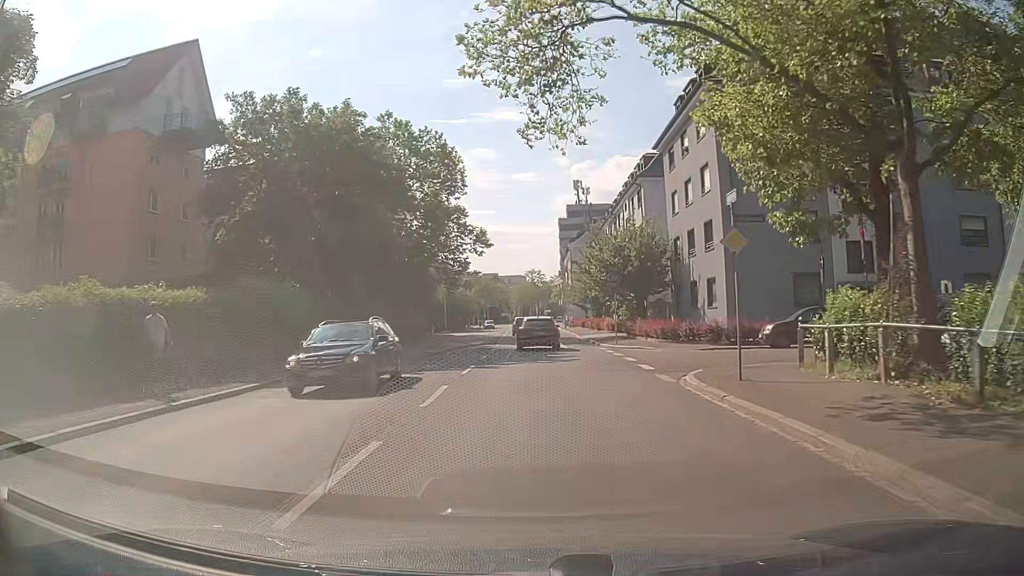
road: secondary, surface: asphalt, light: Day
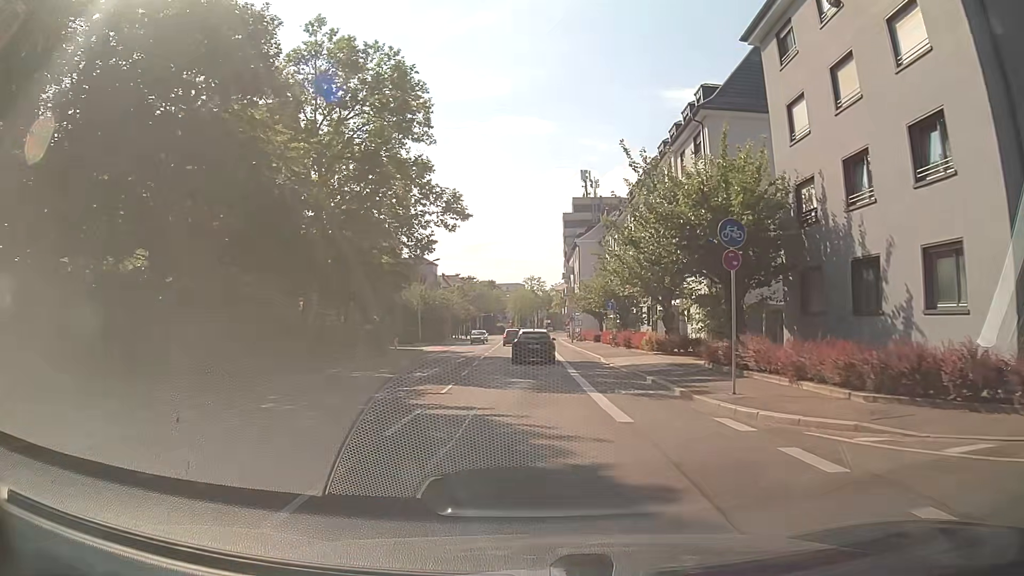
(+0.1, +20.1) m; 0°
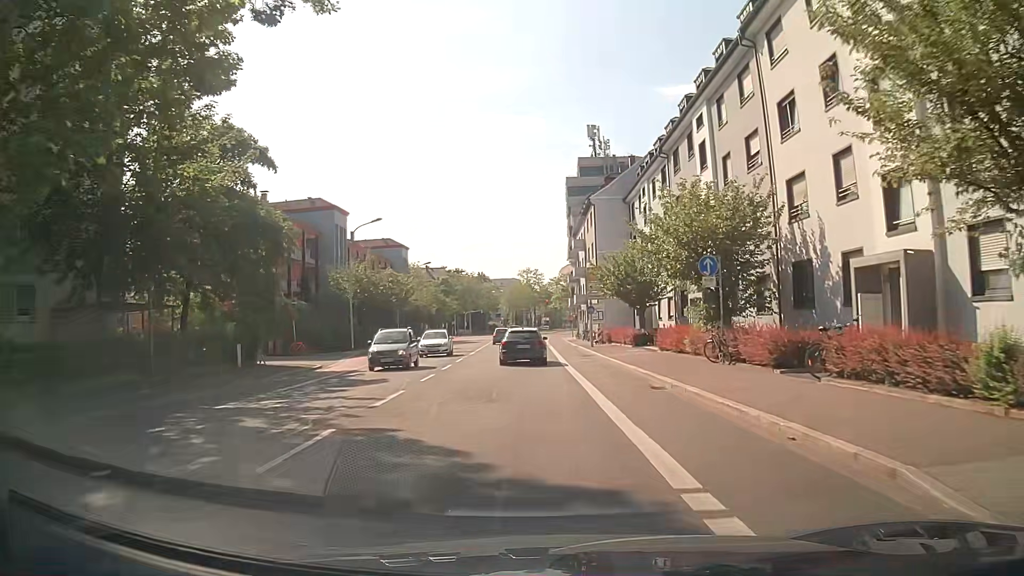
(+0.1, +26.7) m; 0°
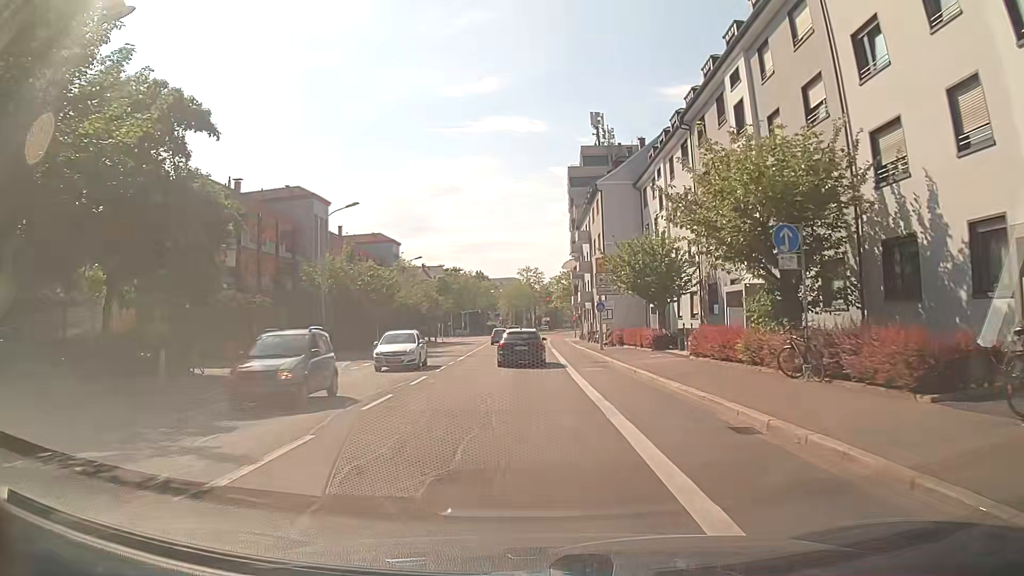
(+0.1, +6.3) m; -1°
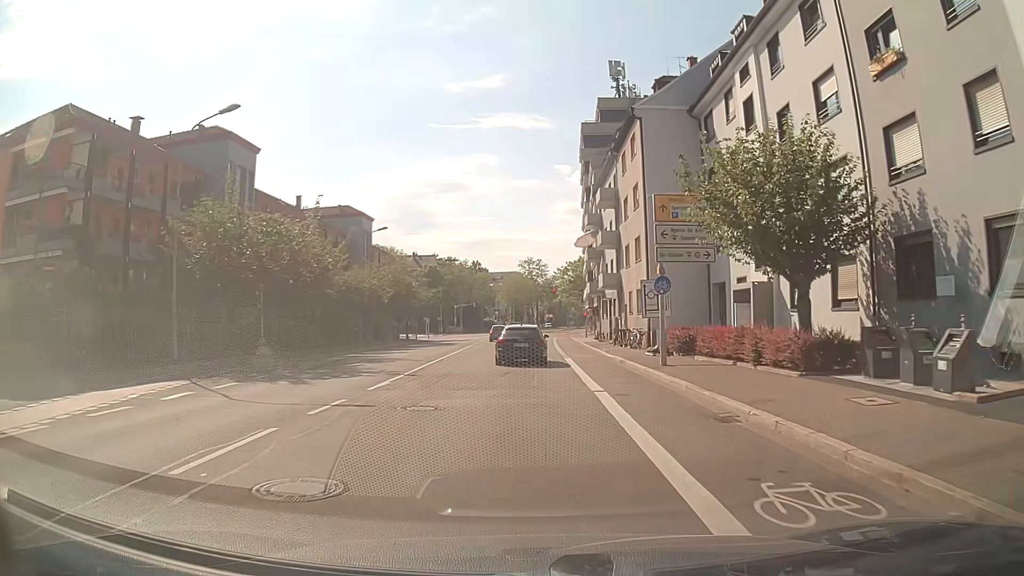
(+0.3, +18.1) m; +1°
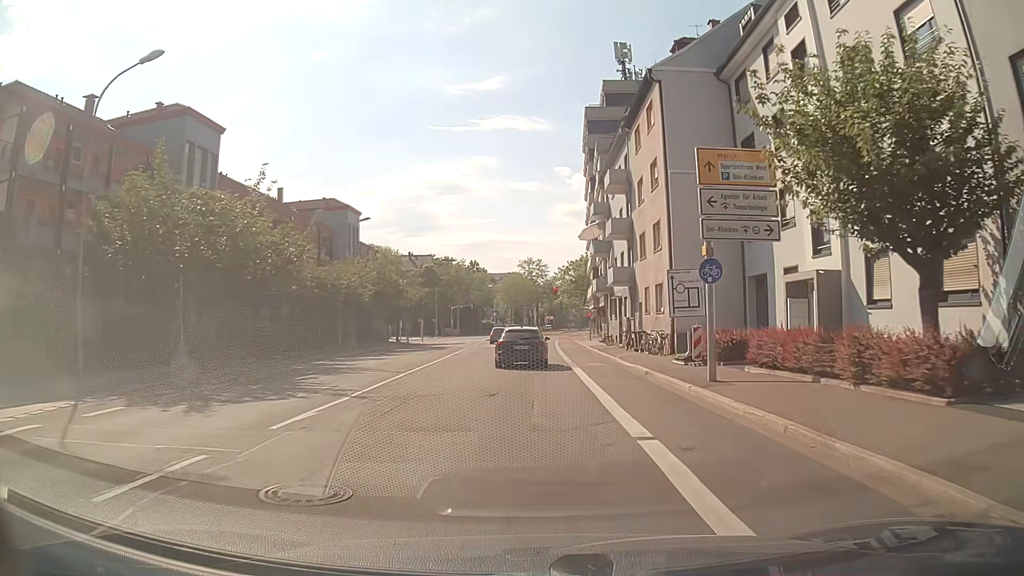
(0.0, +5.7) m; 0°
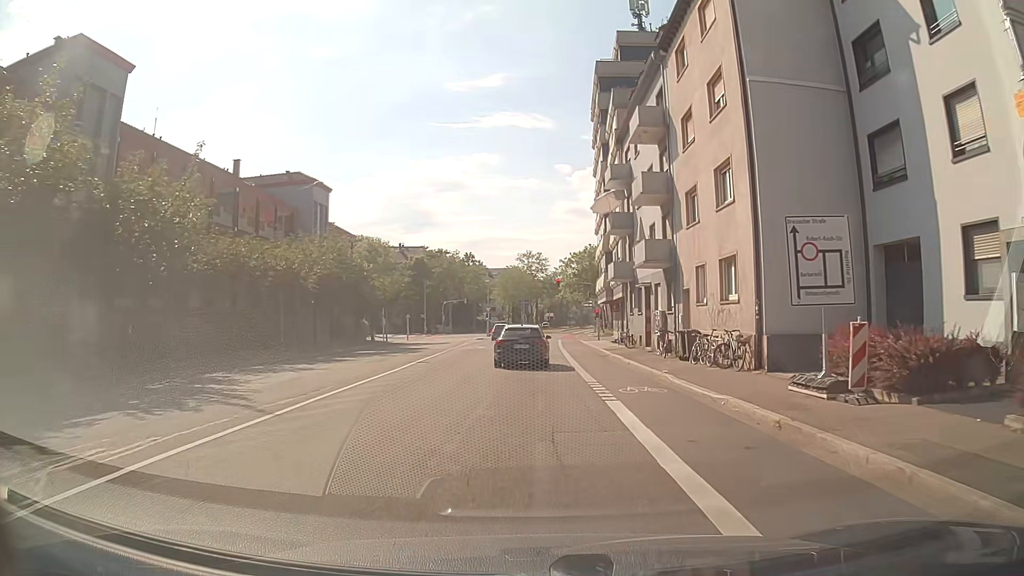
(0.0, +11.0) m; -1°
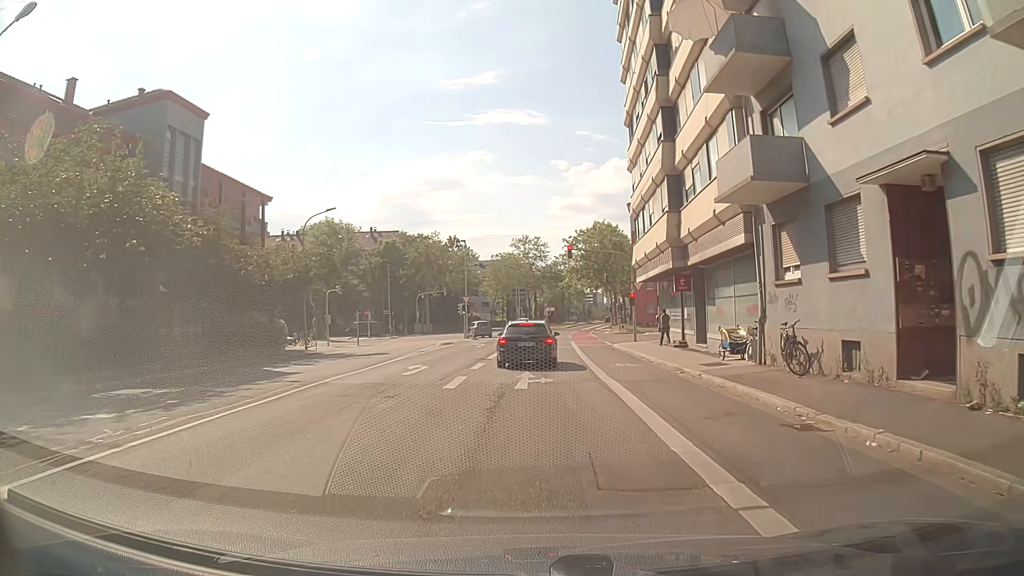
(+0.5, +24.3) m; +1°
